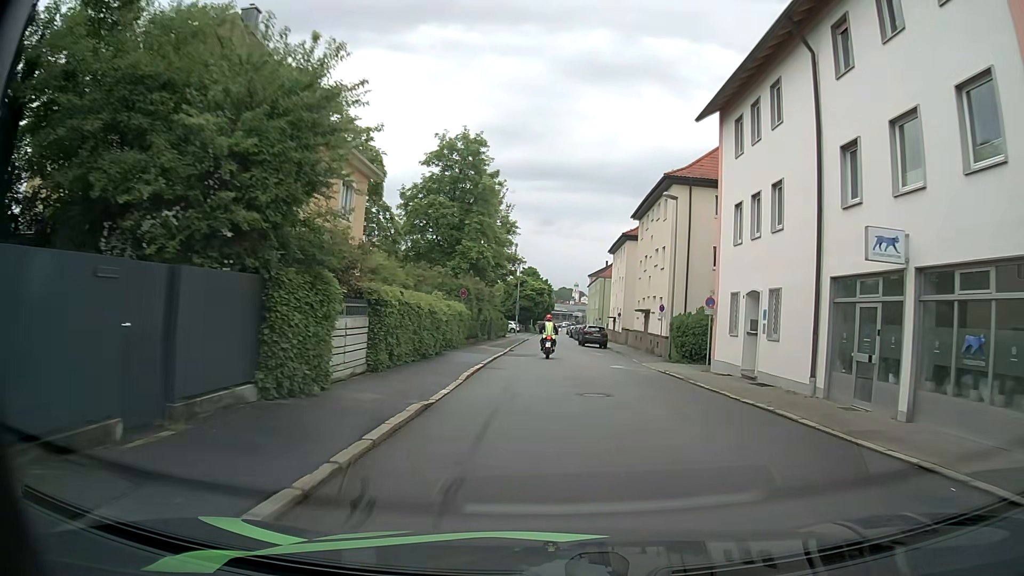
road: residential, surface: asphalt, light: Day
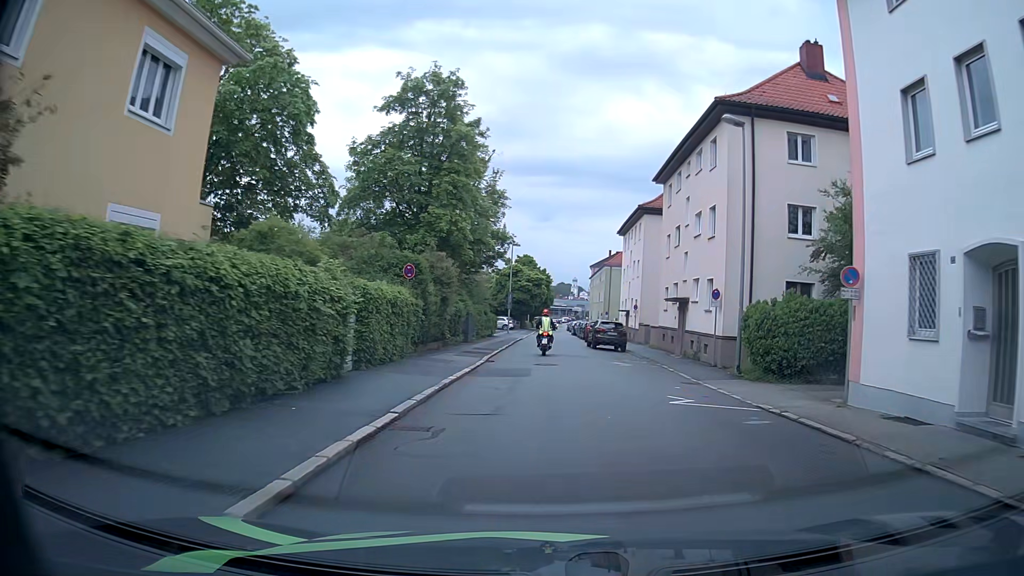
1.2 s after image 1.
(+0.1, +12.3) m; +1°
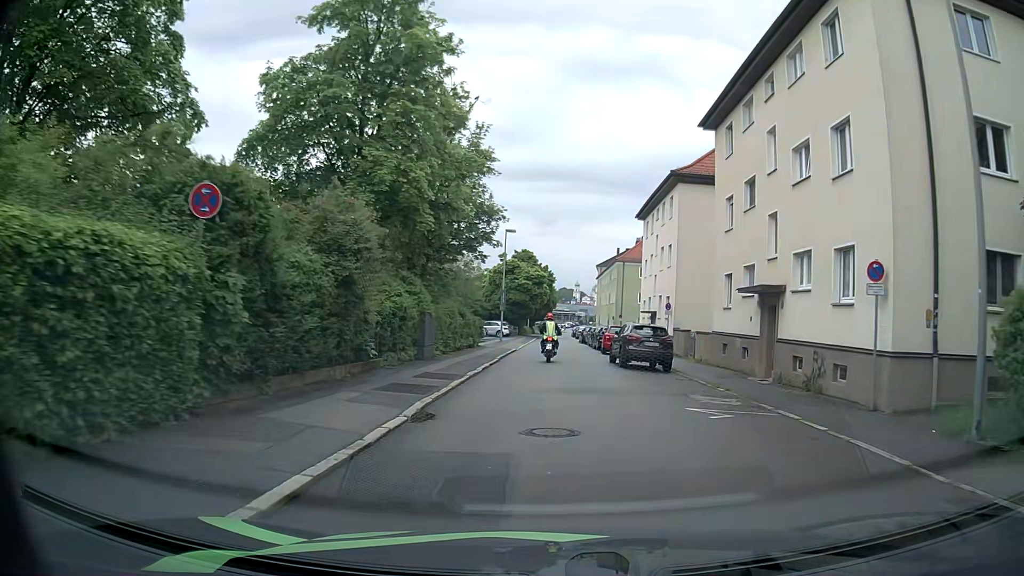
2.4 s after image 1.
(-0.1, +12.5) m; -1°
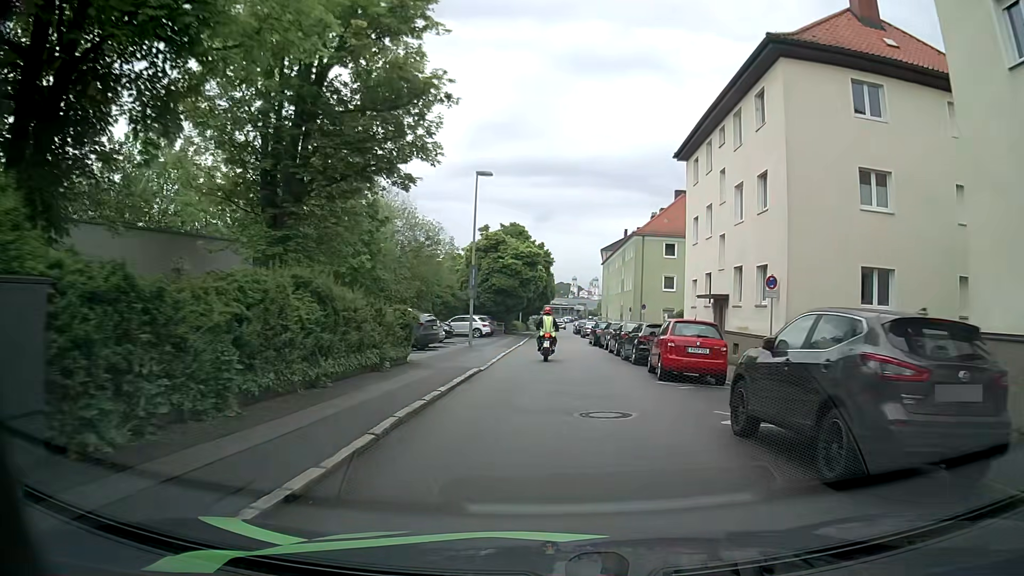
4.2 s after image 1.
(+0.2, +17.8) m; +1°
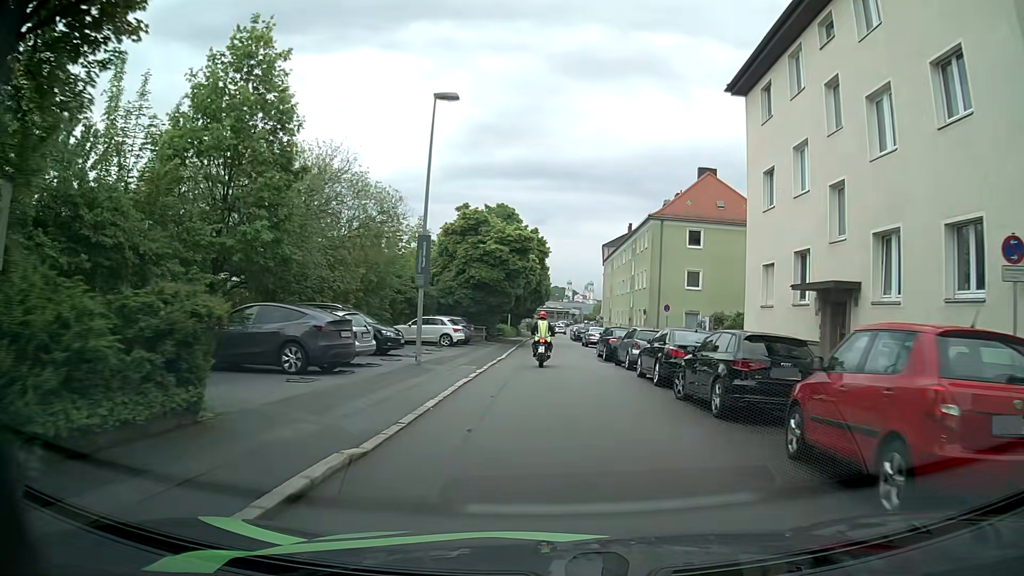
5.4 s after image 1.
(0.0, +11.4) m; 0°
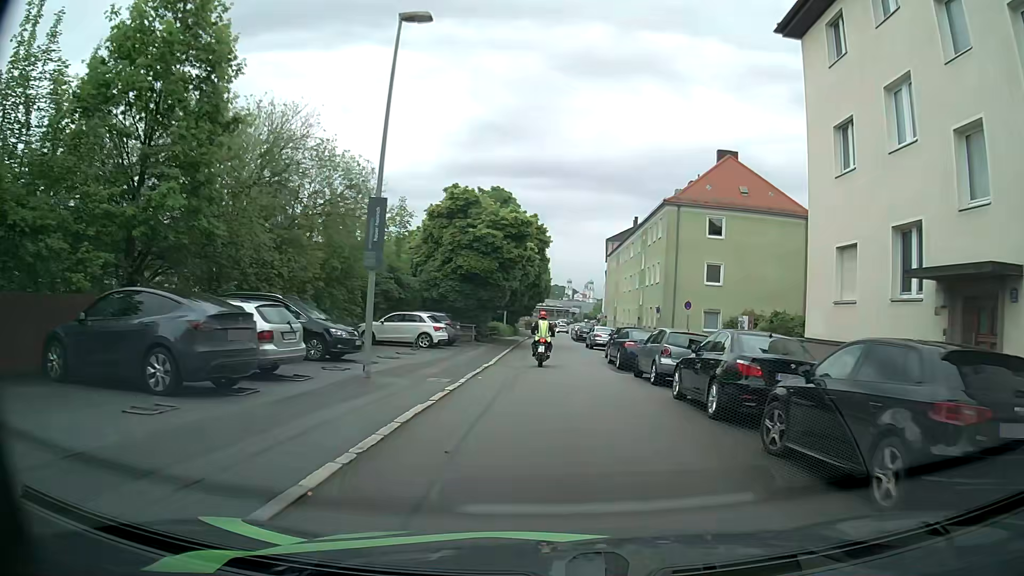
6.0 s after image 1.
(0.0, +5.6) m; 0°
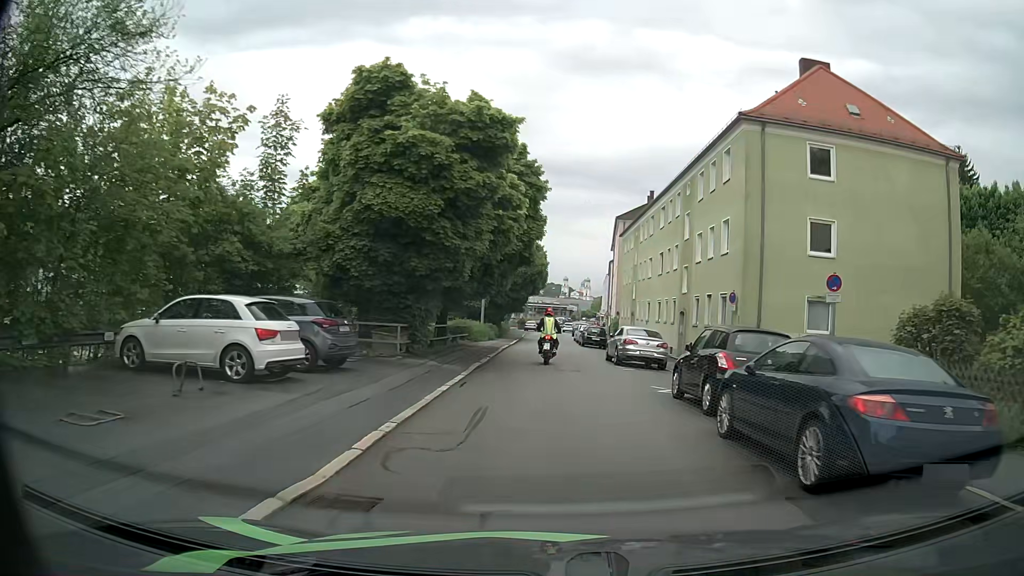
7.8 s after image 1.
(+0.2, +17.0) m; 0°
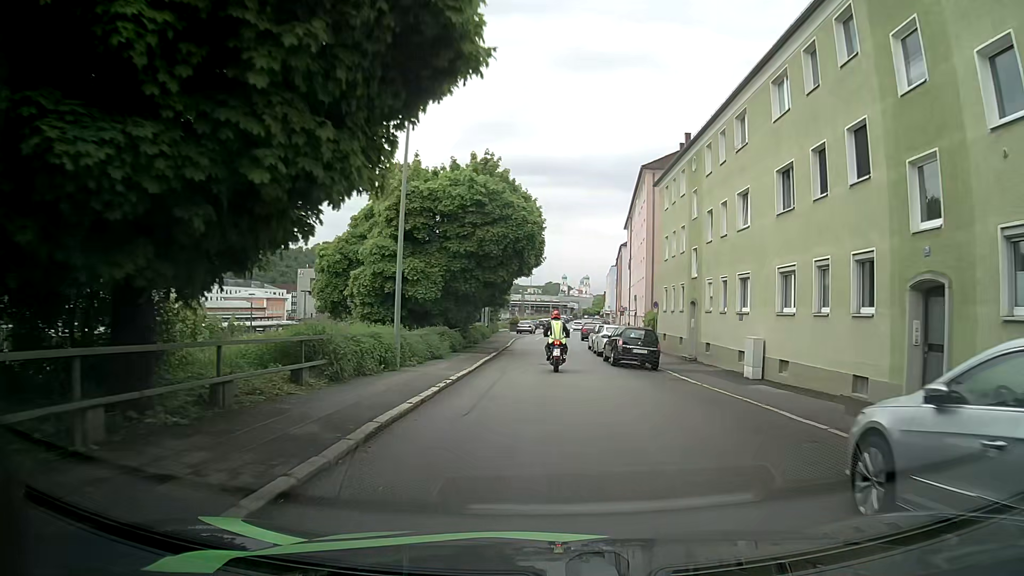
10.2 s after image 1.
(+0.2, +22.0) m; +2°
(0, +10) (0, +20) (-1, +30) (-1, +40) (-1, +50) (-1, +60) (0, +70) (+1, +80) (+2, +90) (+2, +100) m
